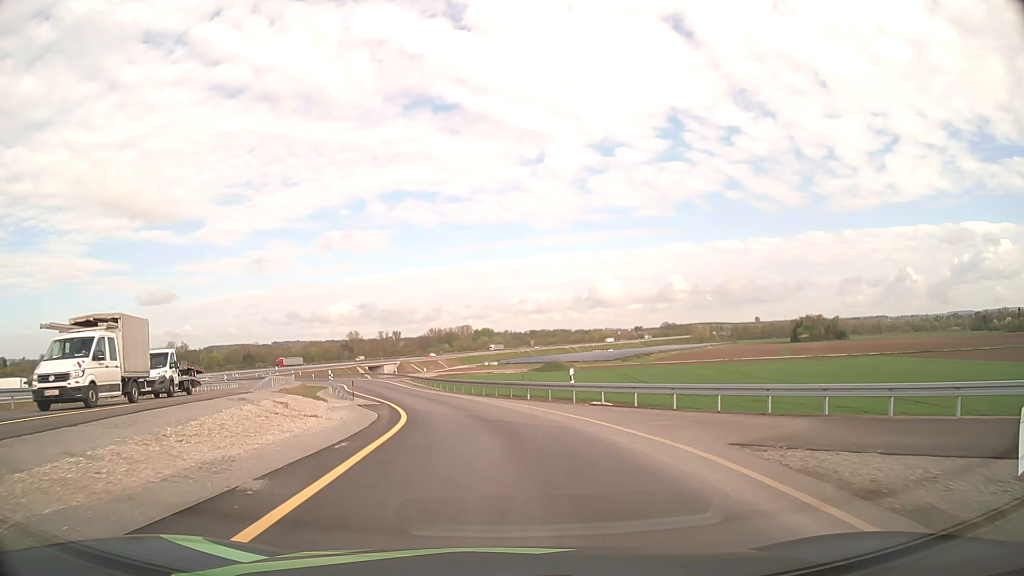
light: Day
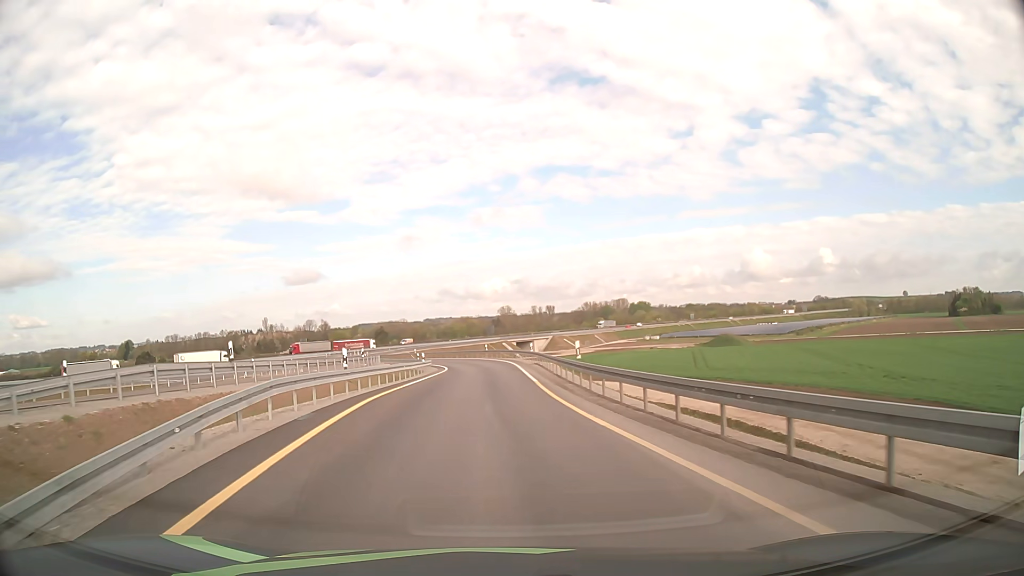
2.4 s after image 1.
(-3.3, +30.1) m; -14°
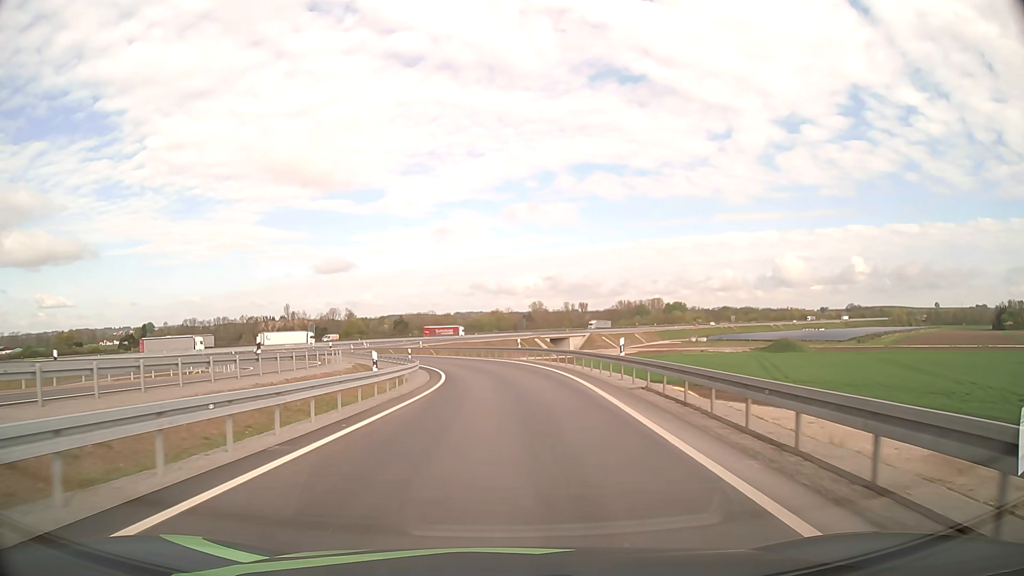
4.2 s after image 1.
(-0.9, +26.2) m; -3°
(0, +10) (0, +20) (-1, +30) (-2, +40) (-4, +50) (-7, +59) (-11, +68) (-15, +78) (-20, +87) (-24, +96) m
